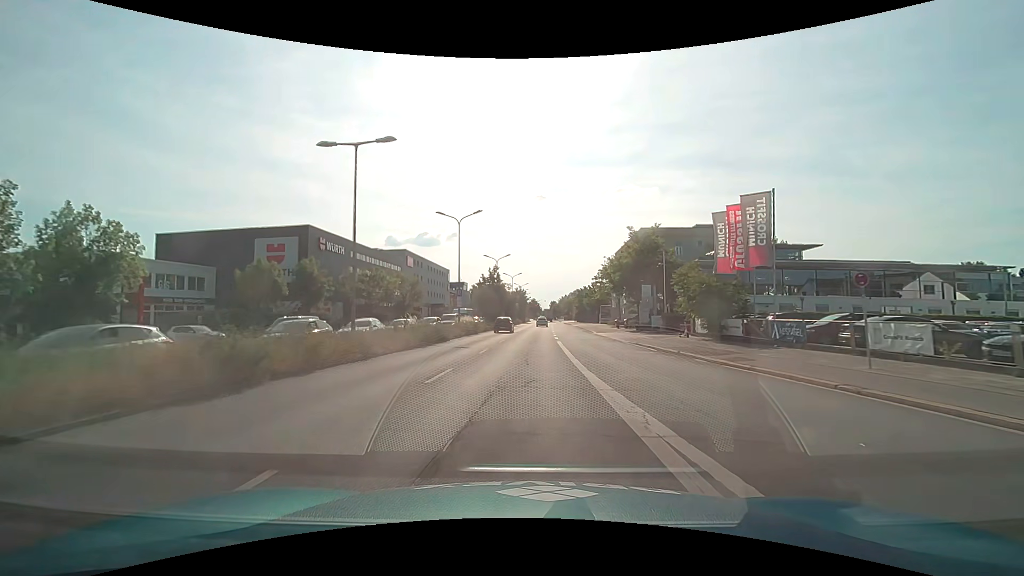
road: primary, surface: asphalt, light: Day
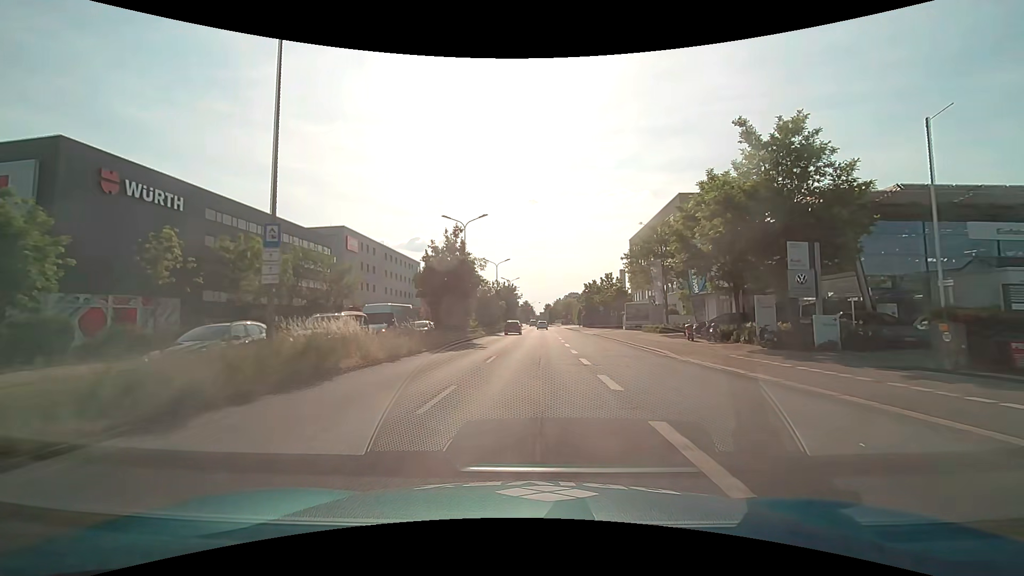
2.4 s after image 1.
(+0.2, +30.4) m; +1°
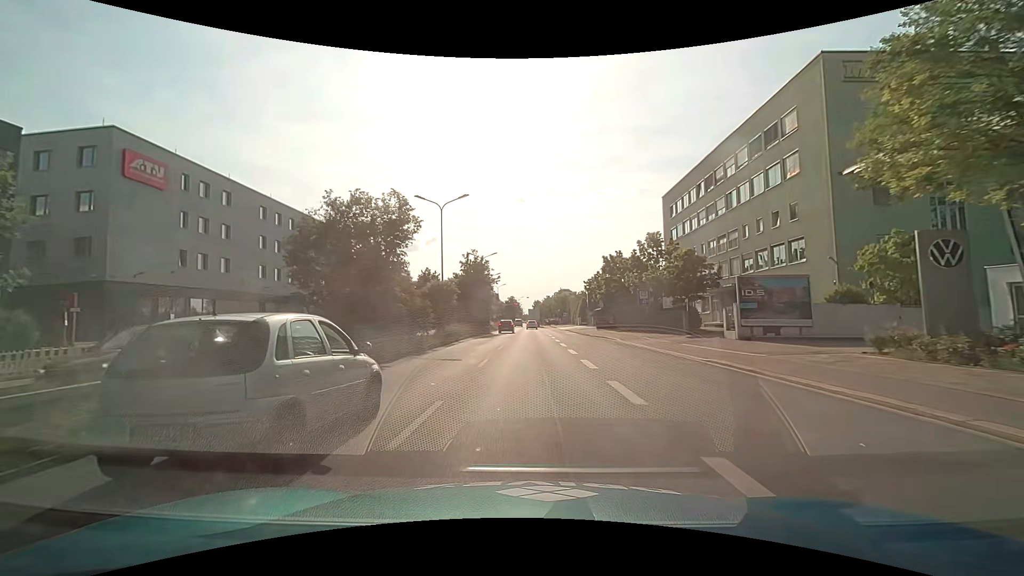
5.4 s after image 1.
(+0.6, +37.9) m; +2°
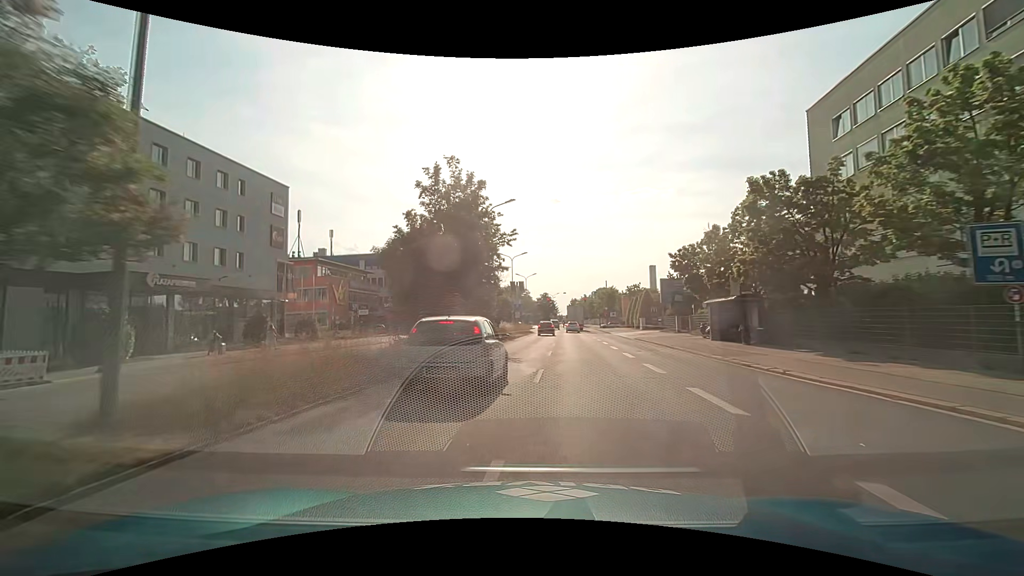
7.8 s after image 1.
(-0.7, +30.4) m; -4°
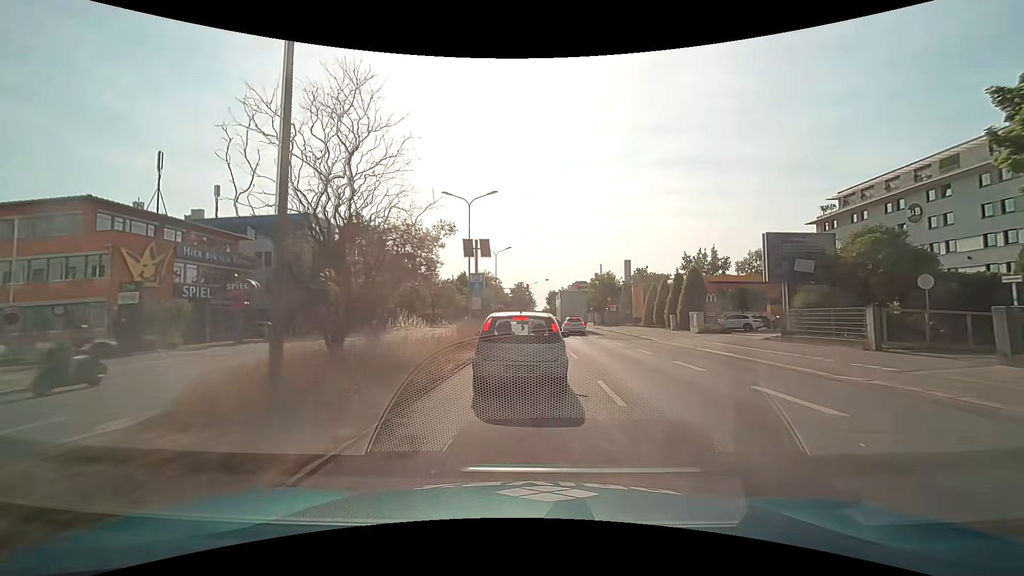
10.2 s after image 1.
(0.0, +29.9) m; +3°
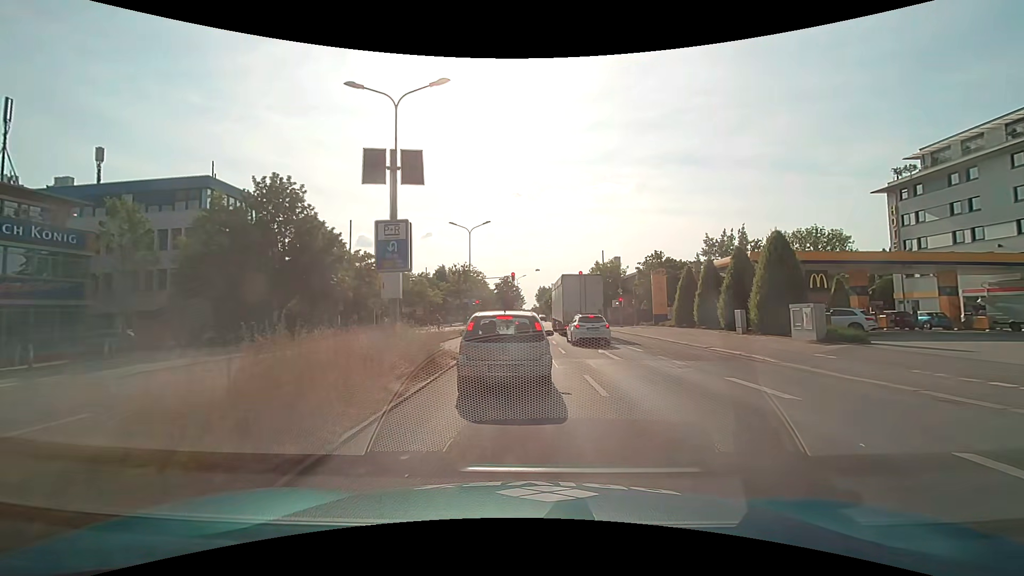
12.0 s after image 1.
(+0.1, +16.9) m; +1°
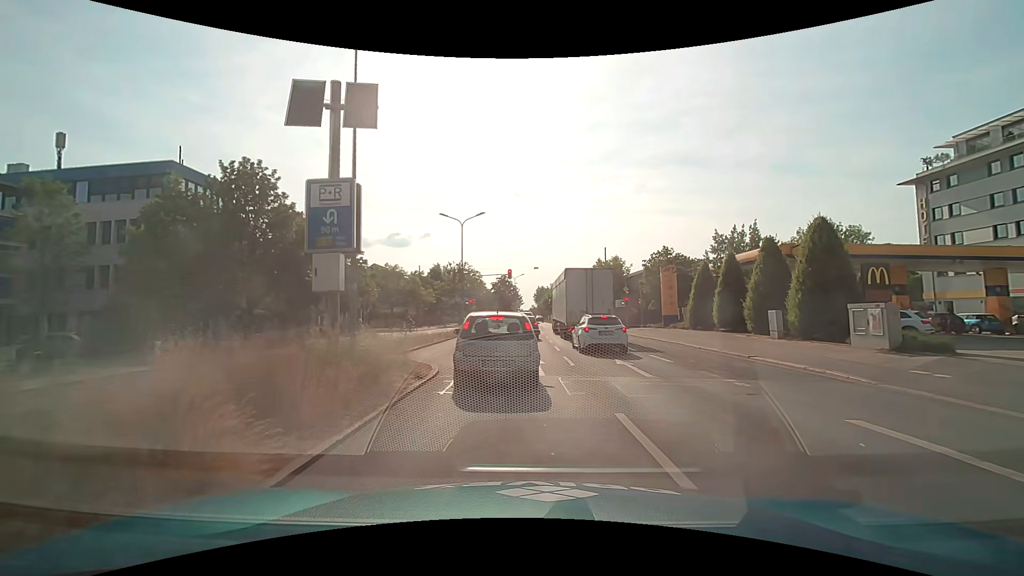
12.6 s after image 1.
(0.0, +4.3) m; 0°
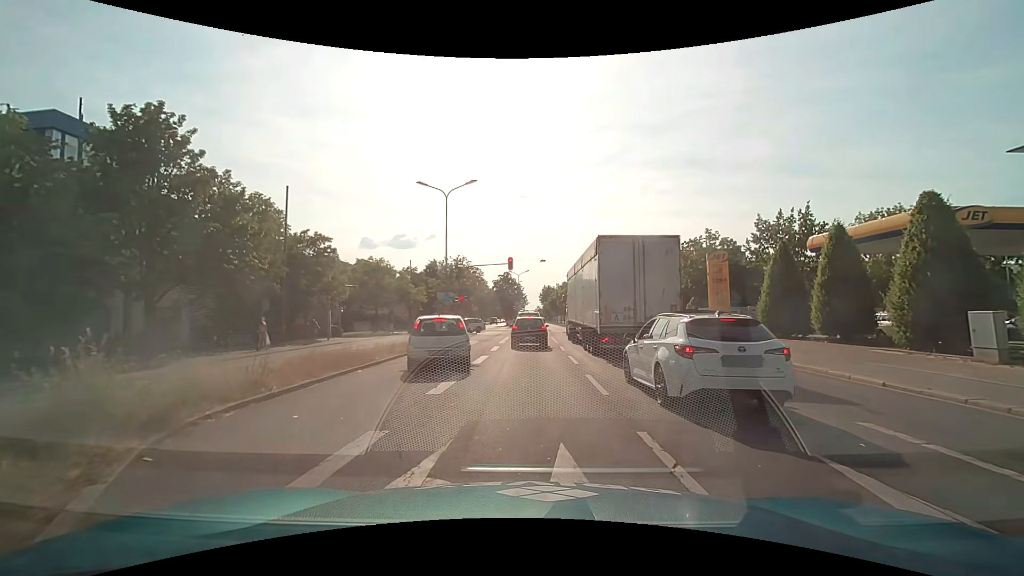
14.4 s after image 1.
(0.0, +10.9) m; 0°
(0, +10) (0, +20) (0, +30) (0, +40) (0, +50) (0, +60) (0, +70) (0, +80) (0, +90) (0, +100) m
